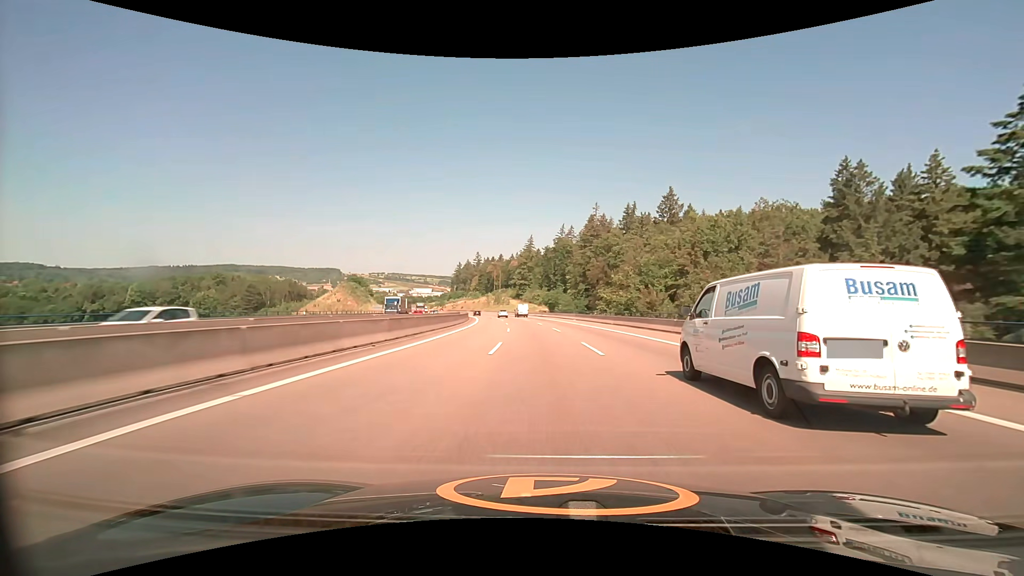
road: motorway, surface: asphalt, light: Day
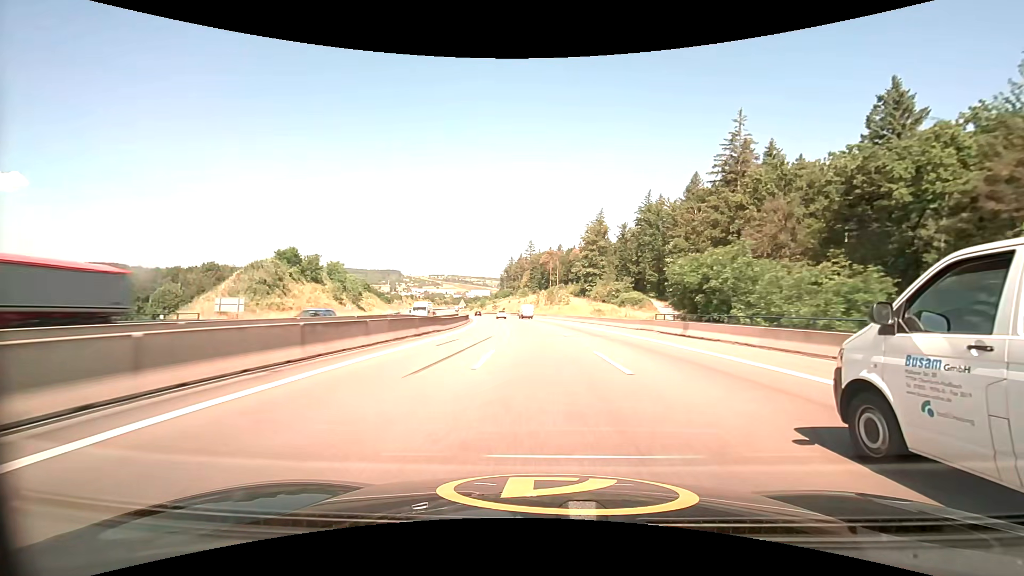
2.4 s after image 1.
(-4.6, +75.8) m; -7°
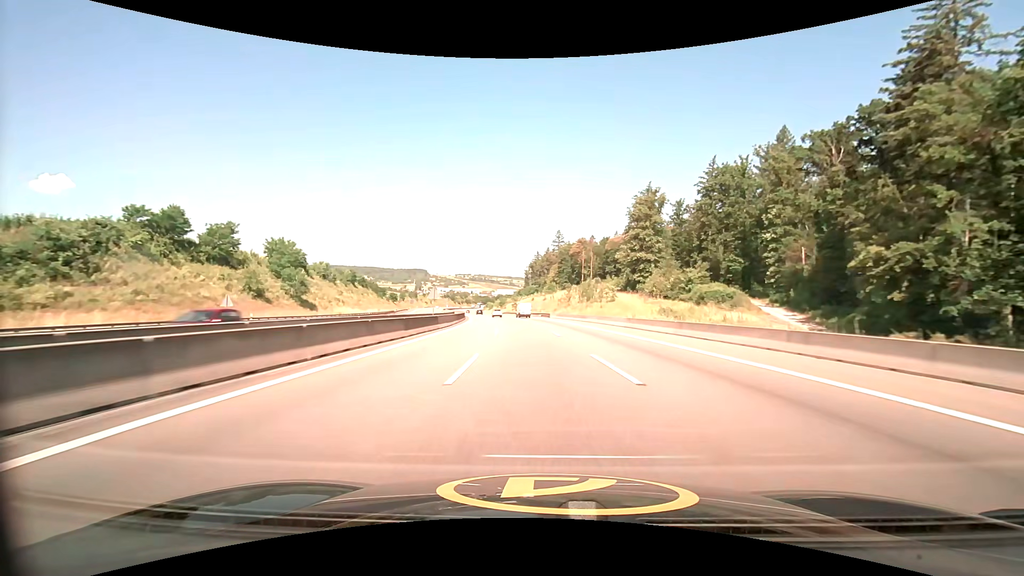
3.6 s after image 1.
(-1.0, +37.5) m; -3°
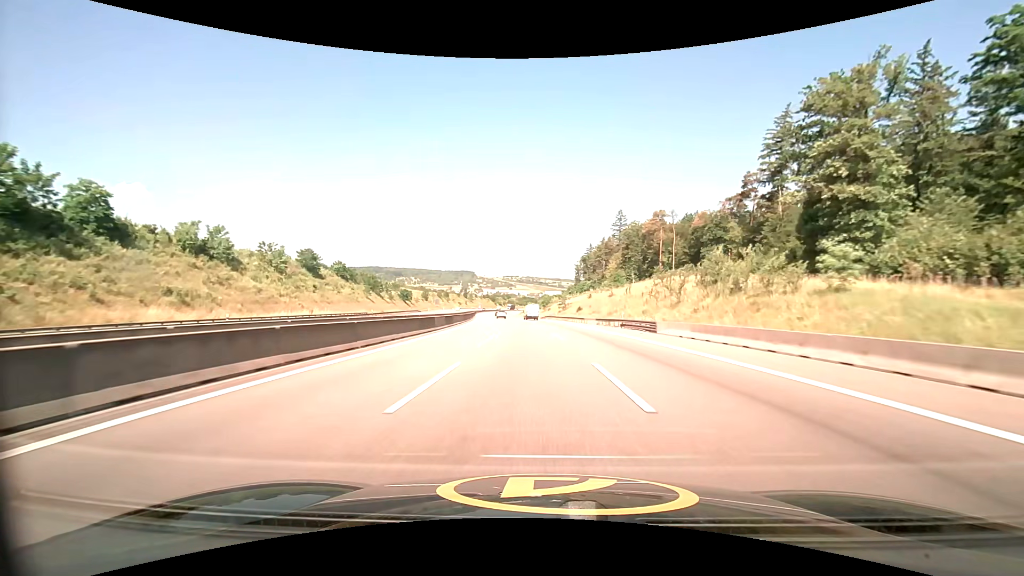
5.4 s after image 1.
(-2.6, +55.8) m; -5°
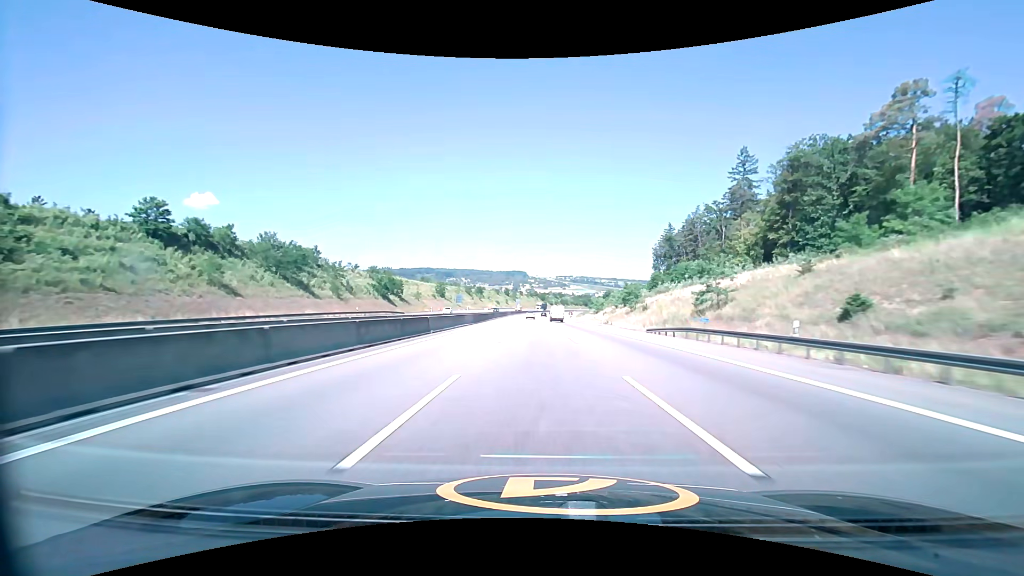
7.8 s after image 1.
(-4.4, +73.7) m; -6°
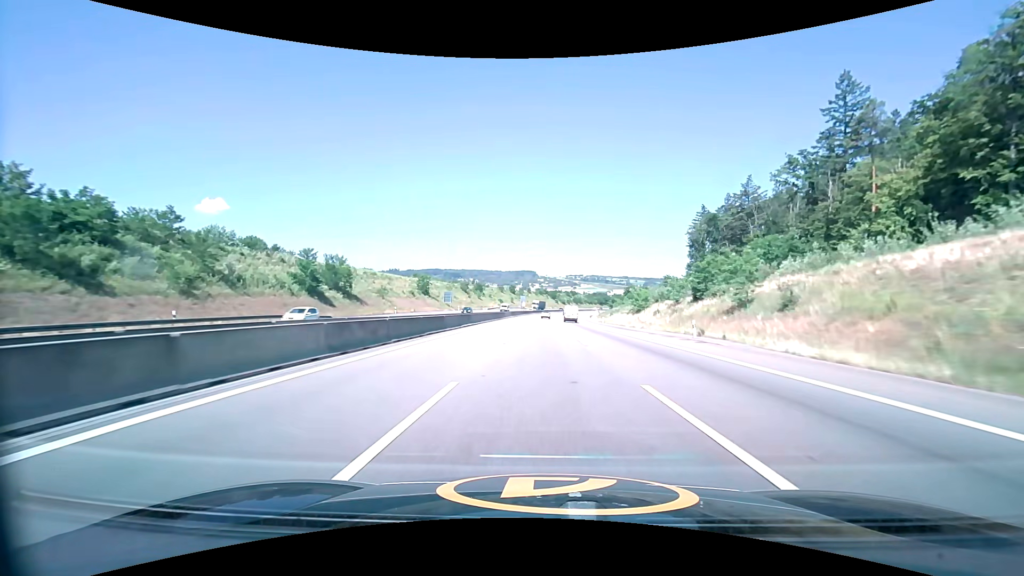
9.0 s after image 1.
(-0.4, +36.9) m; -1°
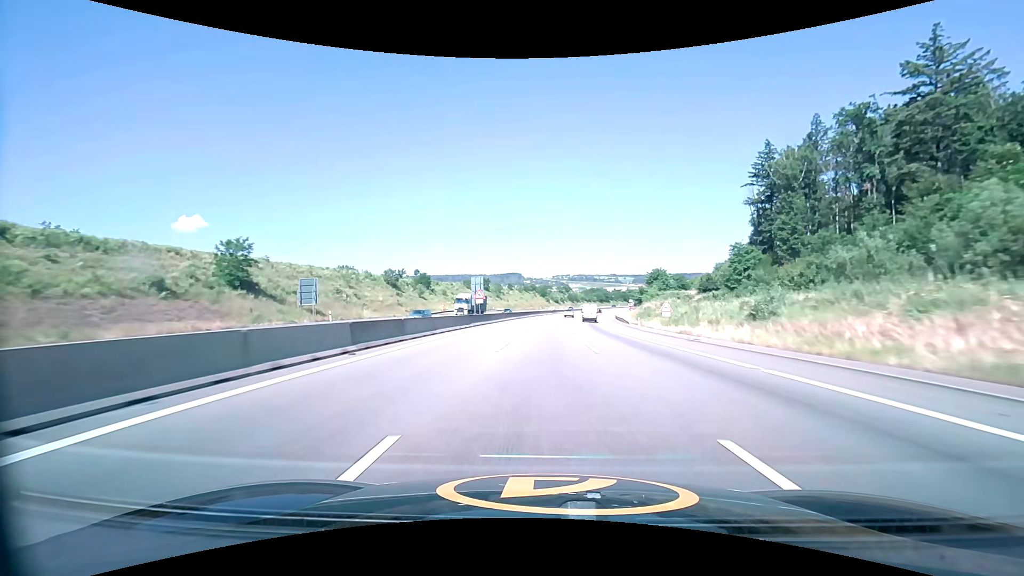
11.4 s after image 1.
(+0.4, +75.8) m; +1°
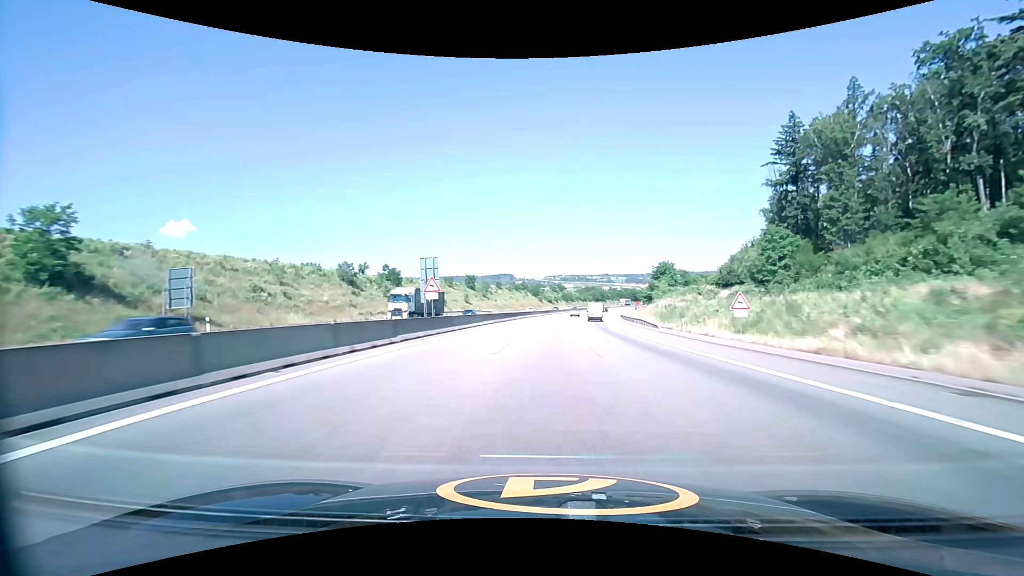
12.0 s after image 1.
(+0.1, +19.5) m; +1°
(0, +10) (0, +20) (+1, +30) (+1, +40) (+2, +50) (+2, +60) (+3, +70) (+4, +80) (+5, +90) (+7, +100) m
